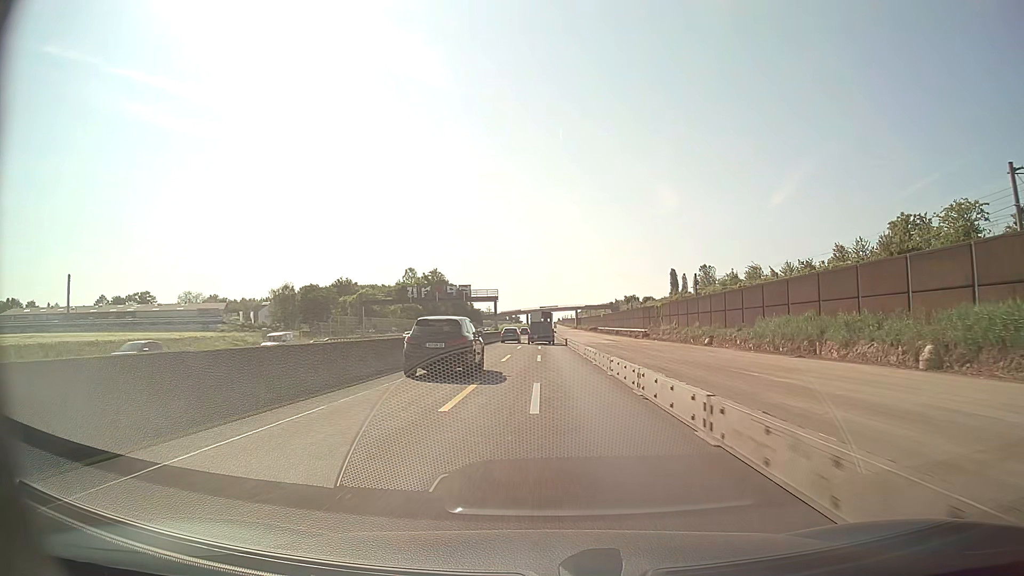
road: motorway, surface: asphalt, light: Day
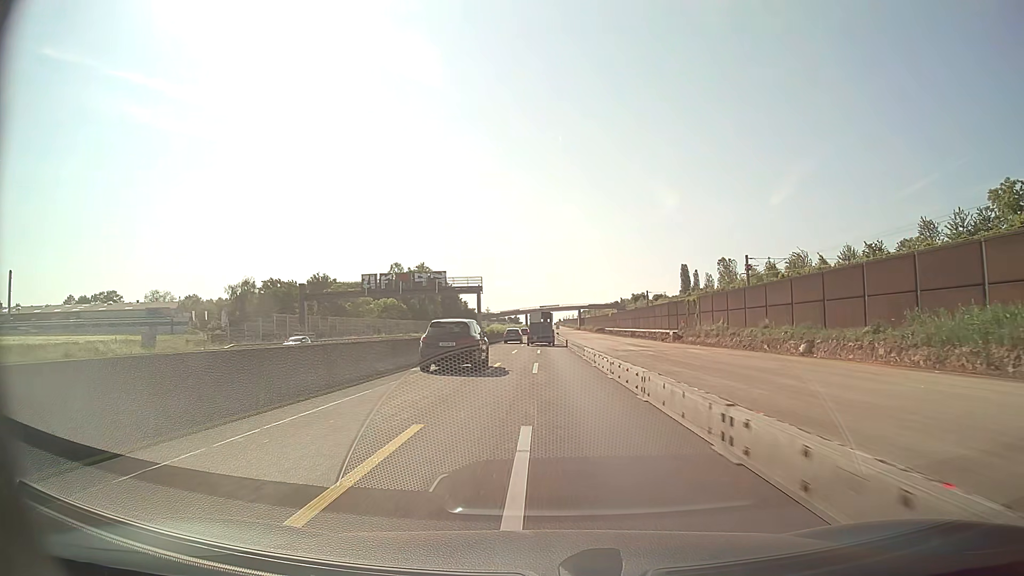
(0.0, +25.0) m; 0°
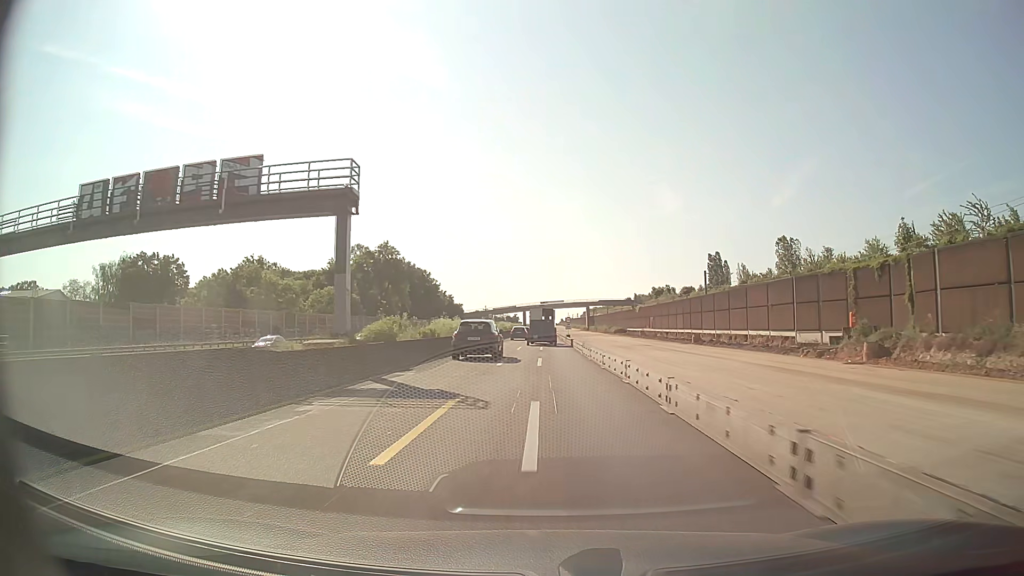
(-0.3, +49.9) m; 0°
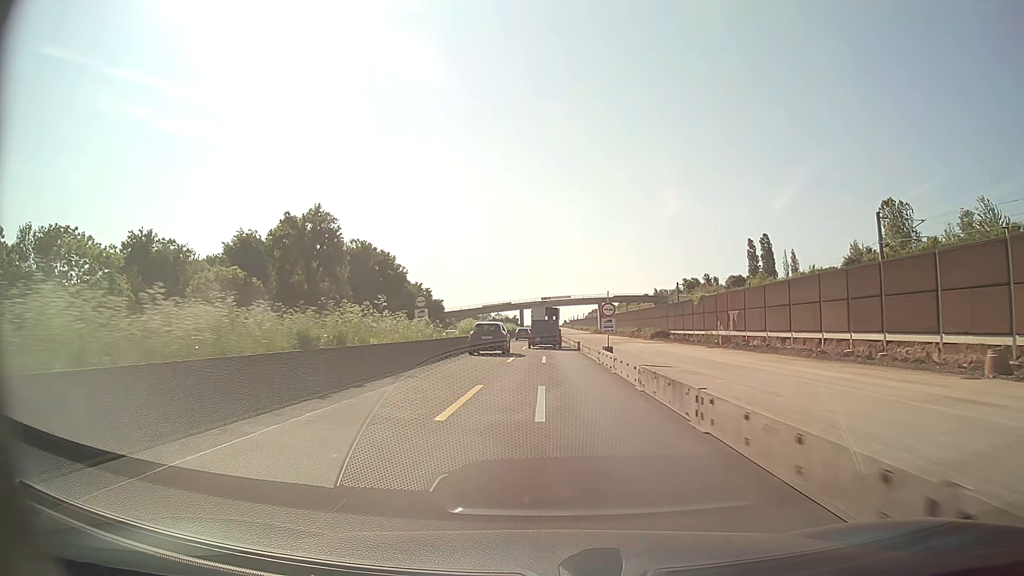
(0.0, +49.9) m; 0°
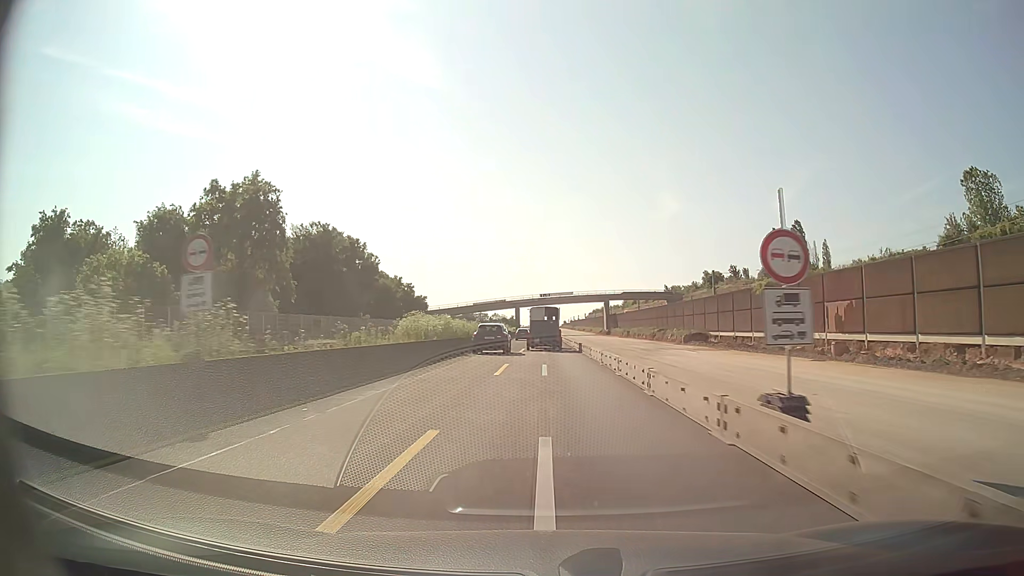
(0.0, +24.8) m; 0°
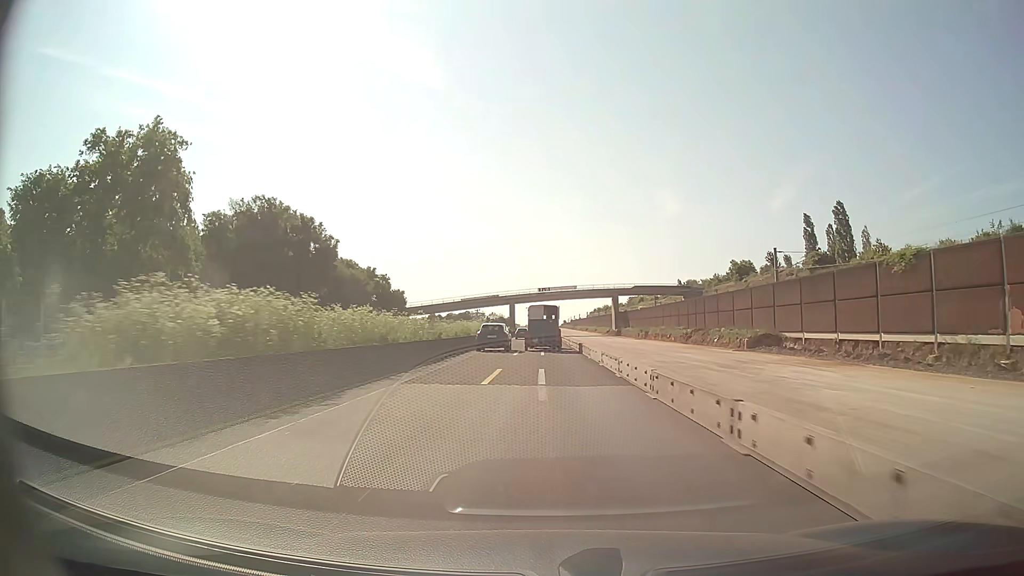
(0.0, +24.6) m; 0°
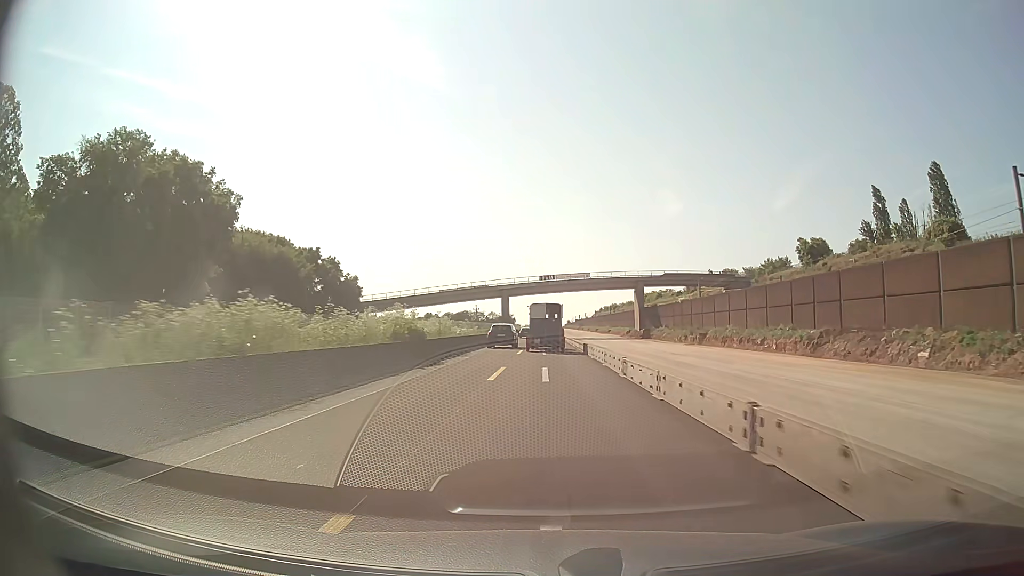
(0.0, +36.5) m; 0°
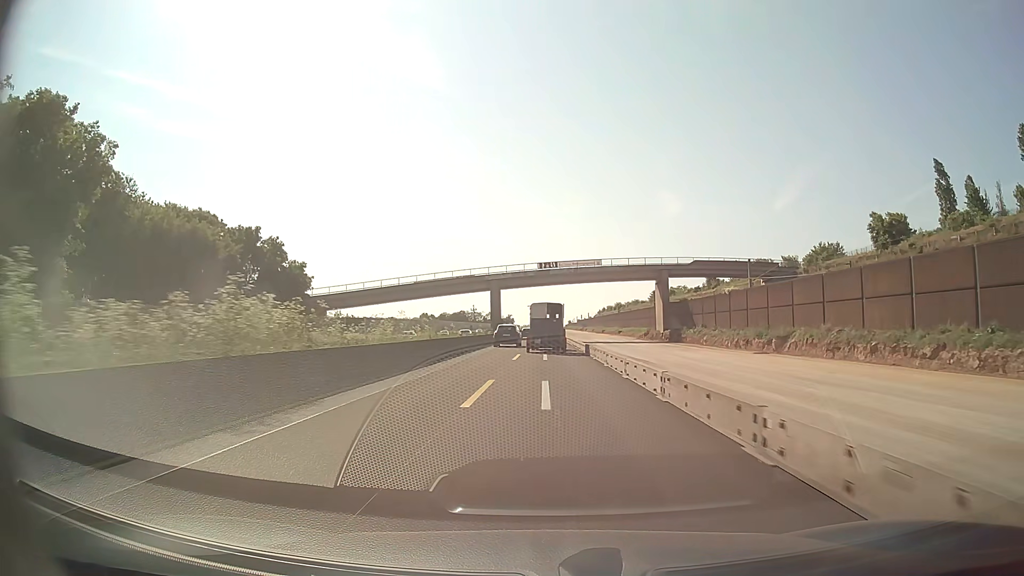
(0.0, +24.2) m; 0°
(0, +10) (0, +20) (0, +30) (0, +40) (0, +50) (0, +60) (0, +70) (0, +80) (0, +90) (0, +100) m
